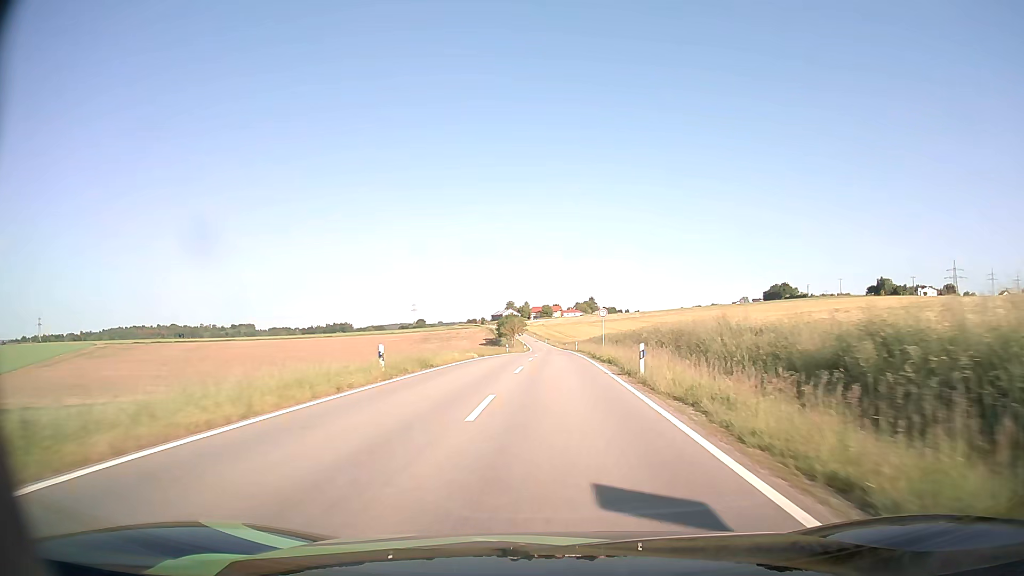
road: tertiary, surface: asphalt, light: Day
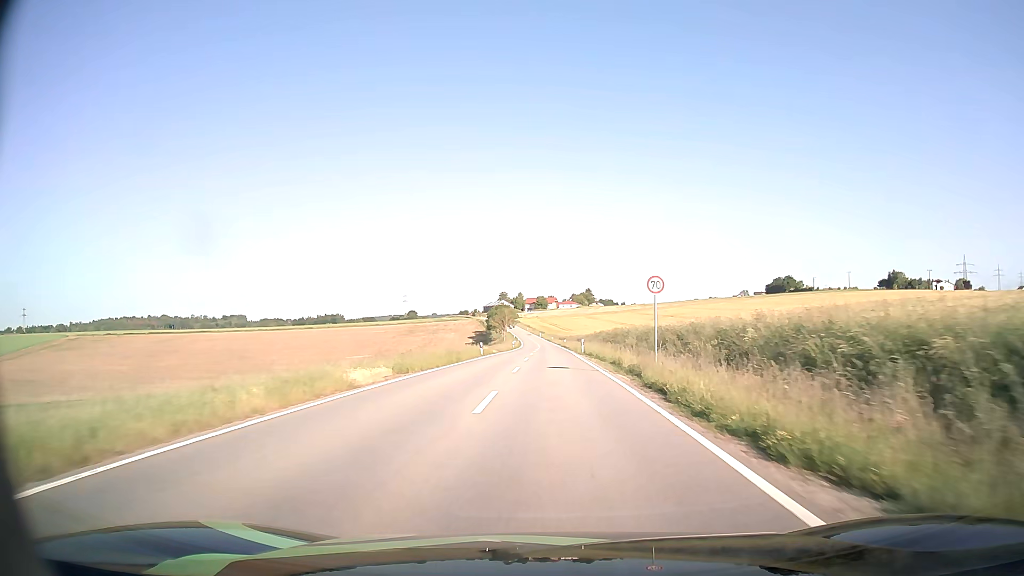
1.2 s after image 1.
(+0.1, +23.7) m; 0°
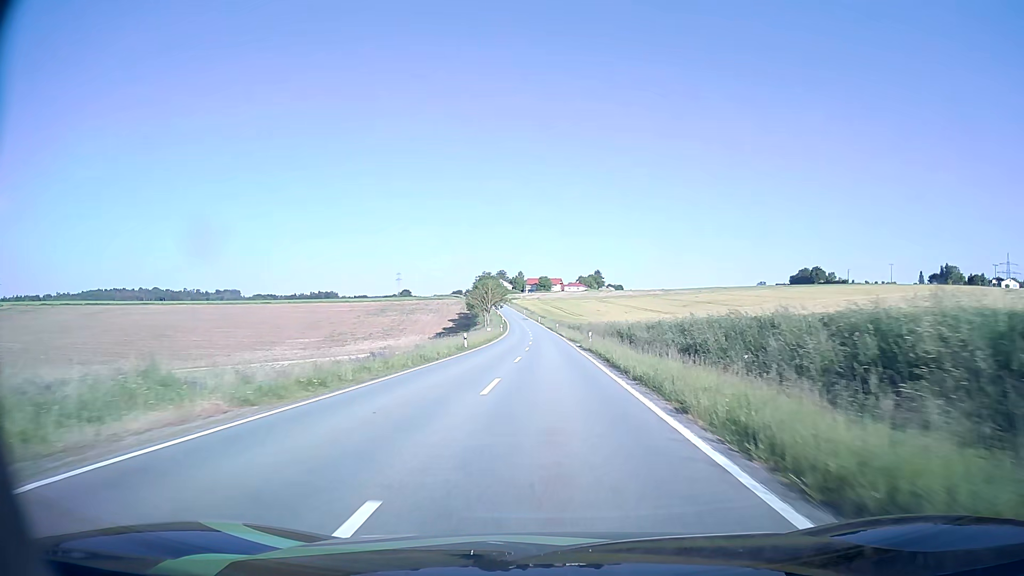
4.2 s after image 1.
(+0.1, +59.4) m; 0°
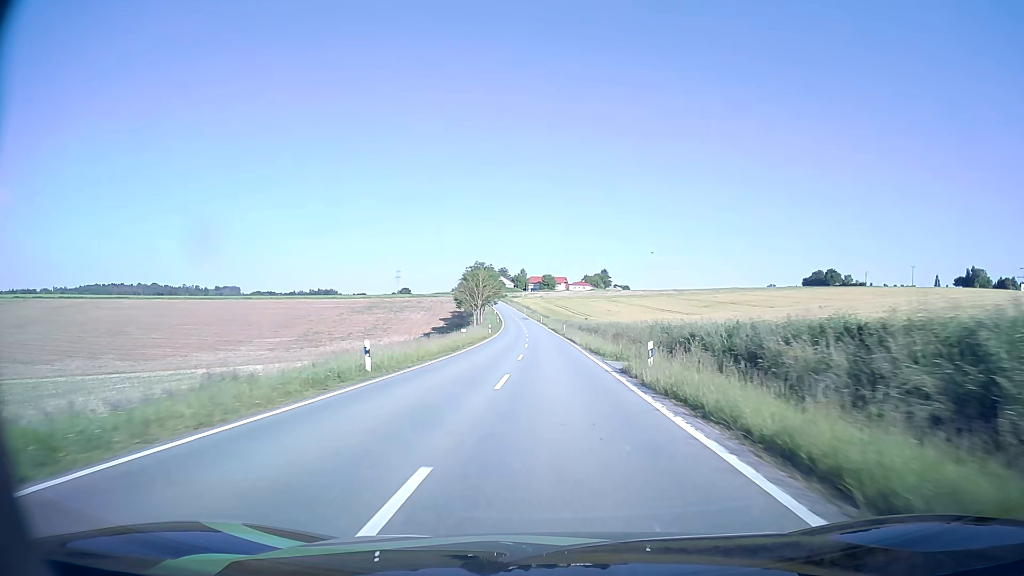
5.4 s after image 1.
(-0.1, +23.7) m; 0°
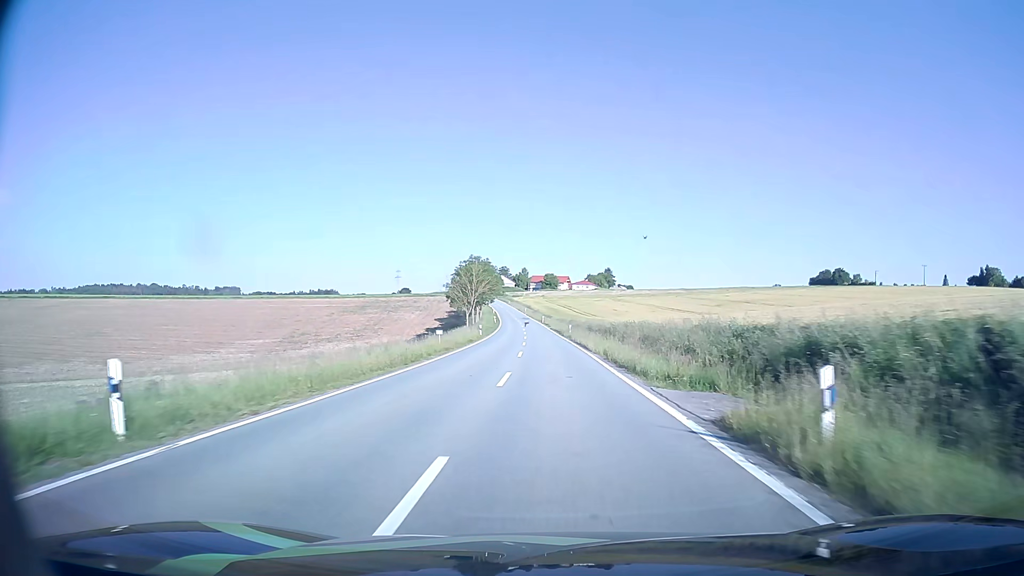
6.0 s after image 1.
(0.0, +11.8) m; 0°
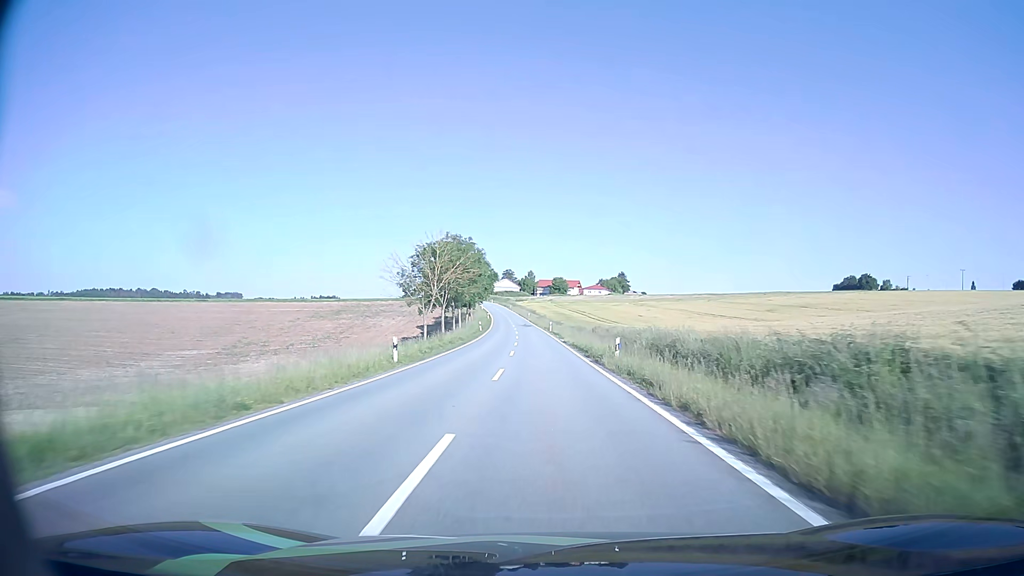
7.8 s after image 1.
(-0.2, +35.1) m; -1°
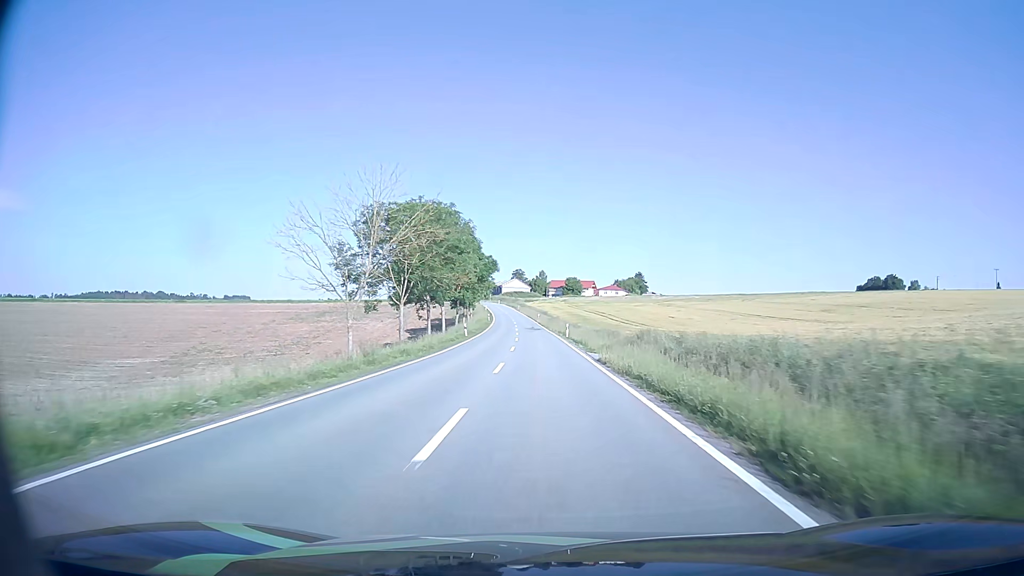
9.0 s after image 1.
(-0.2, +23.3) m; -1°
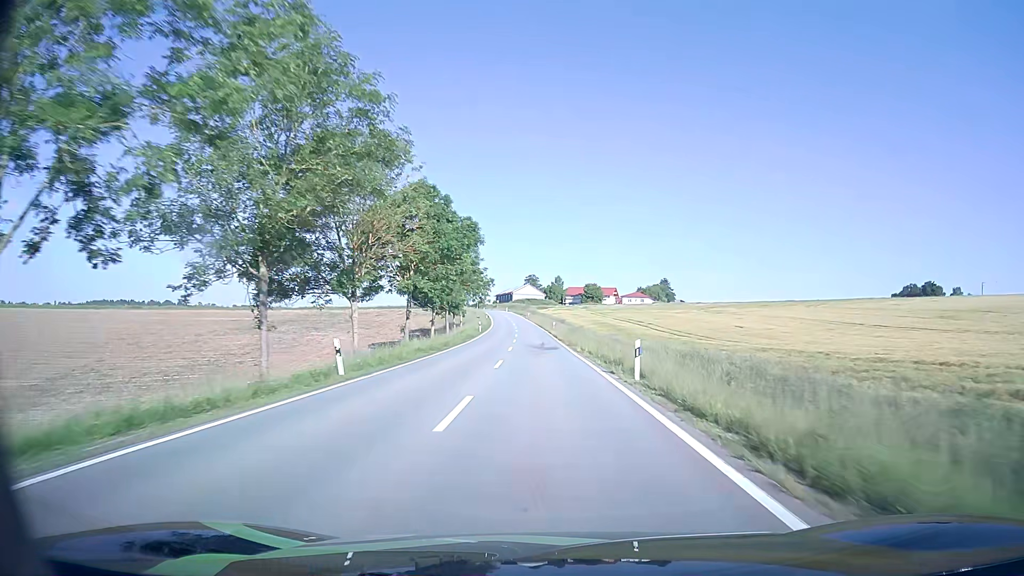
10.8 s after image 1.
(-0.4, +34.7) m; -1°
(0, +10) (0, +20) (0, +30) (-1, +40) (-1, +50) (-1, +60) (-2, +70) (-2, +80) (-3, +90) (-4, +100) m
